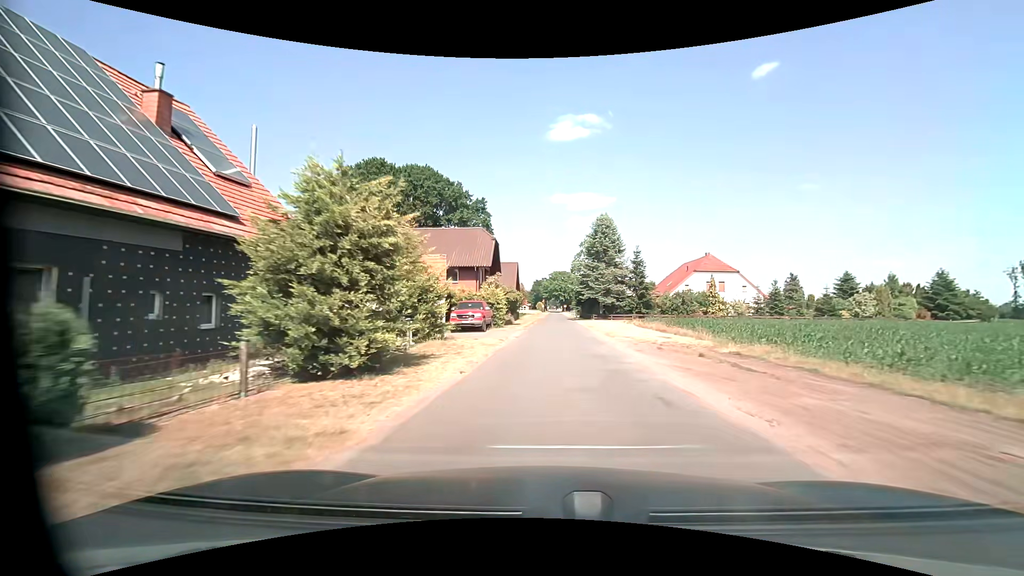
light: Day
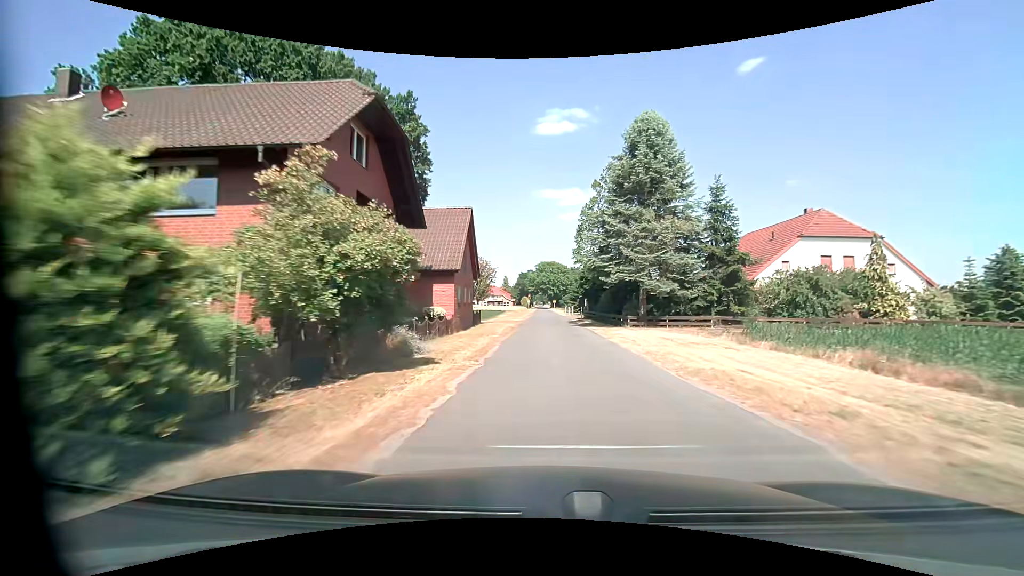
(-0.1, +31.1) m; +1°
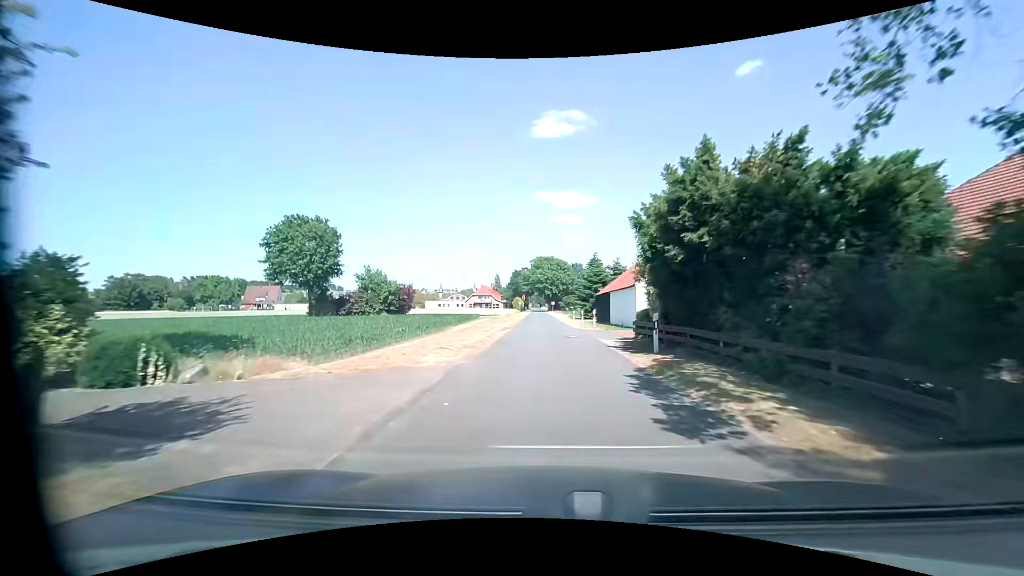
(+0.3, +32.1) m; 0°
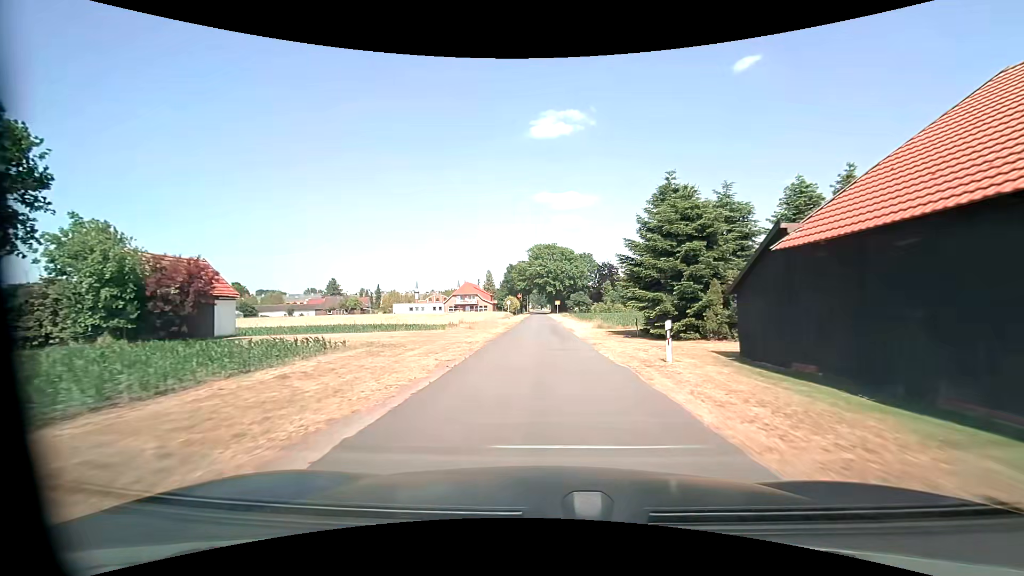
(+0.3, +39.3) m; 0°
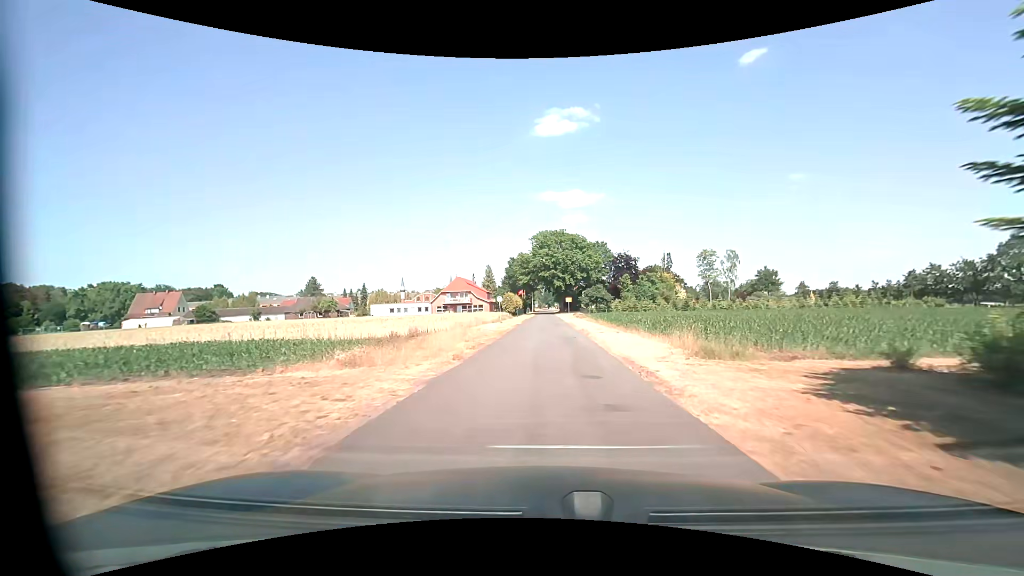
(+0.1, +23.2) m; -1°
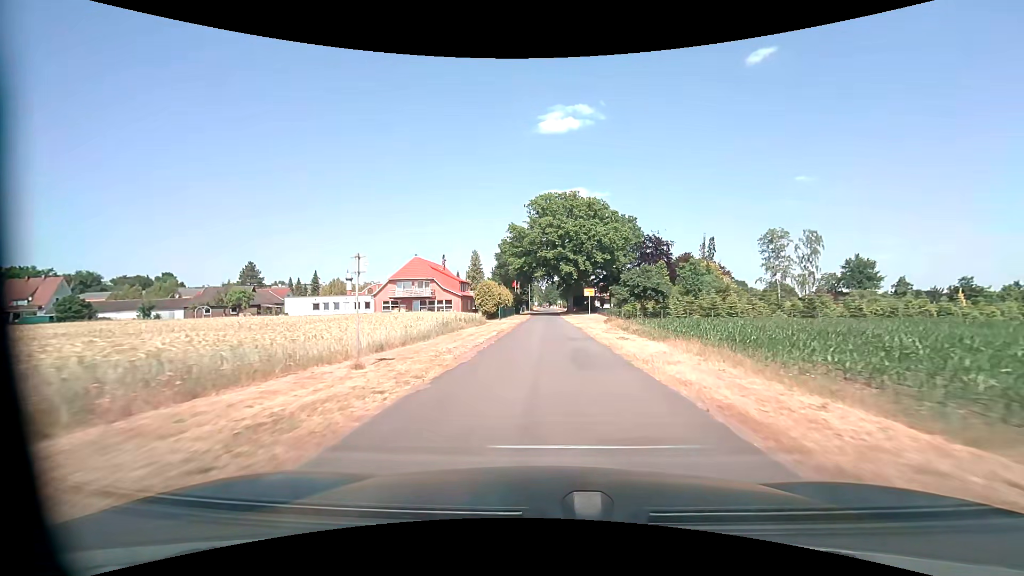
(+0.1, +38.5) m; 0°
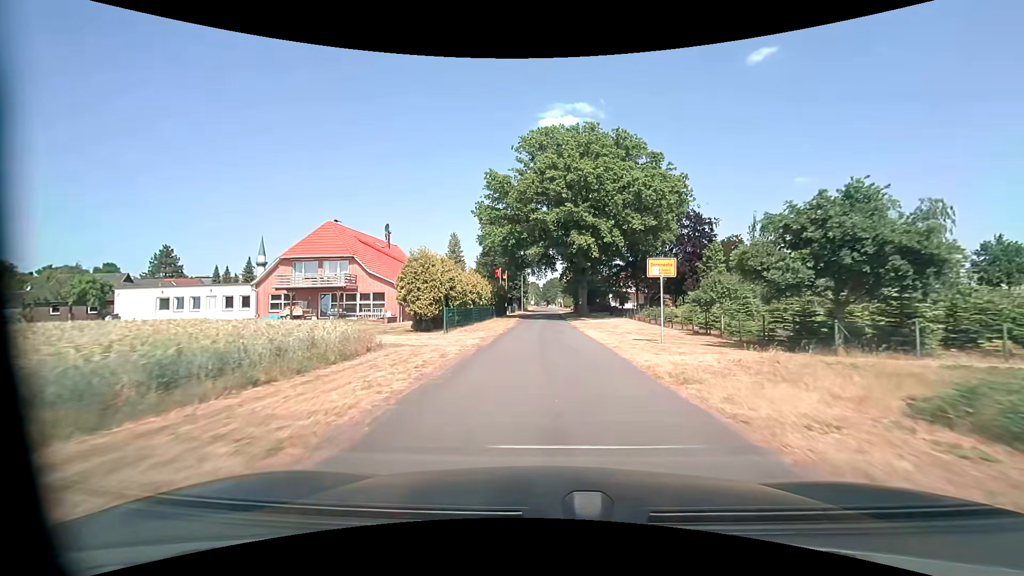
(0.0, +30.2) m; 0°
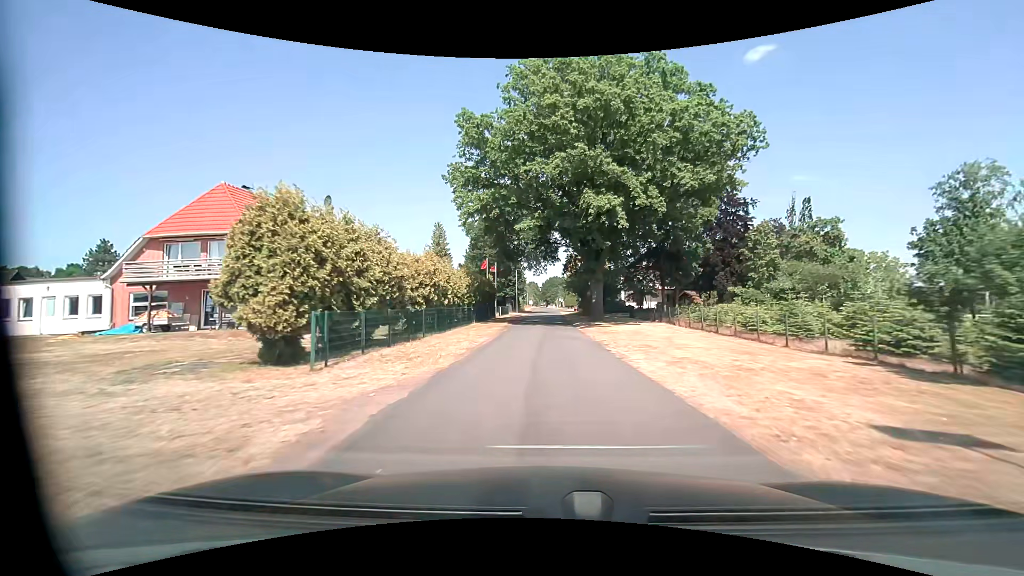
(0.0, +15.0) m; 0°
(0, +10) (0, +20) (0, +30) (0, +40) (0, +50) (0, +60) (+1, +70) (+1, +80) (-4, +88) (-14, +90) m
